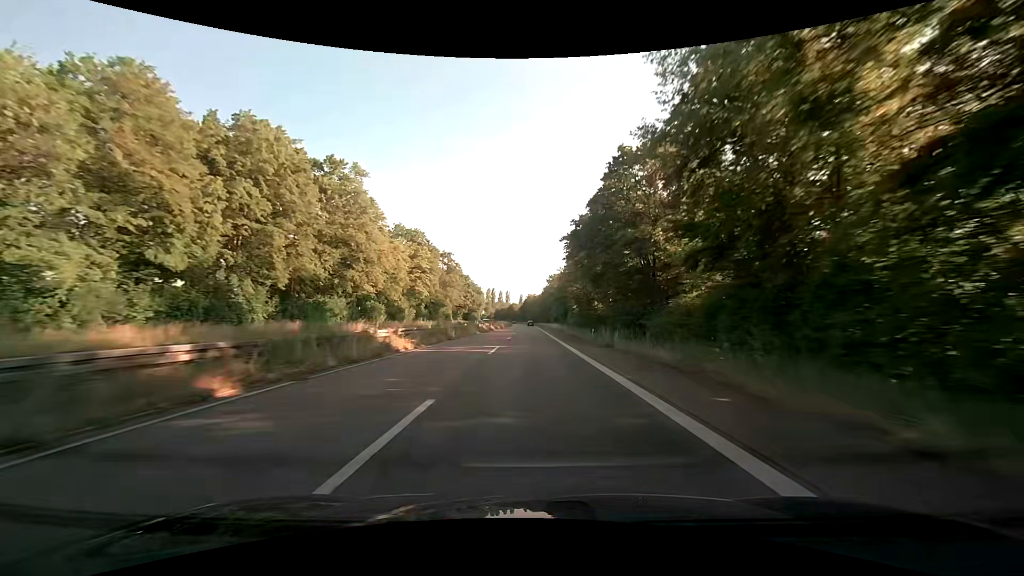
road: trunk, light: Day
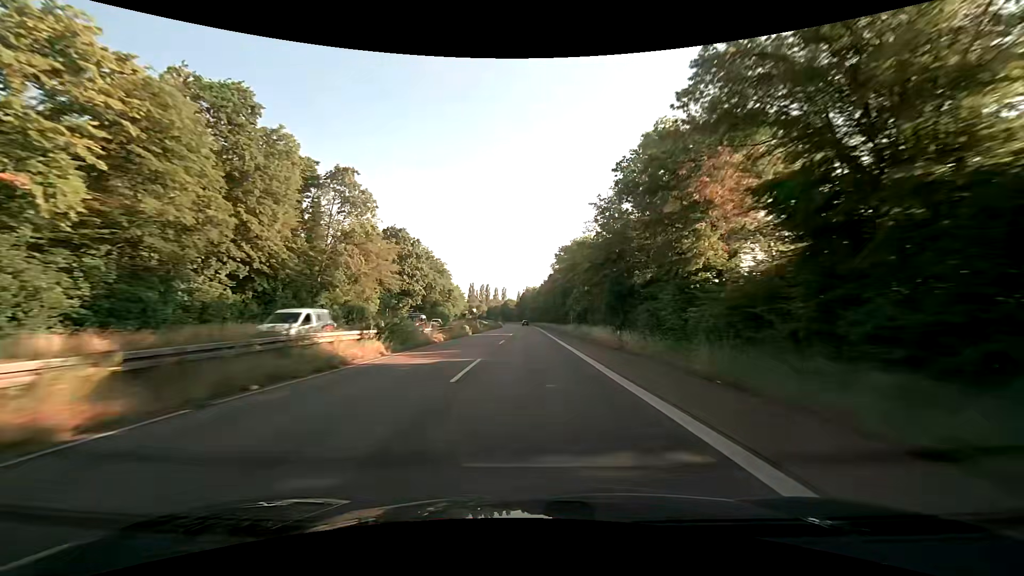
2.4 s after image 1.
(-0.2, +63.7) m; 0°
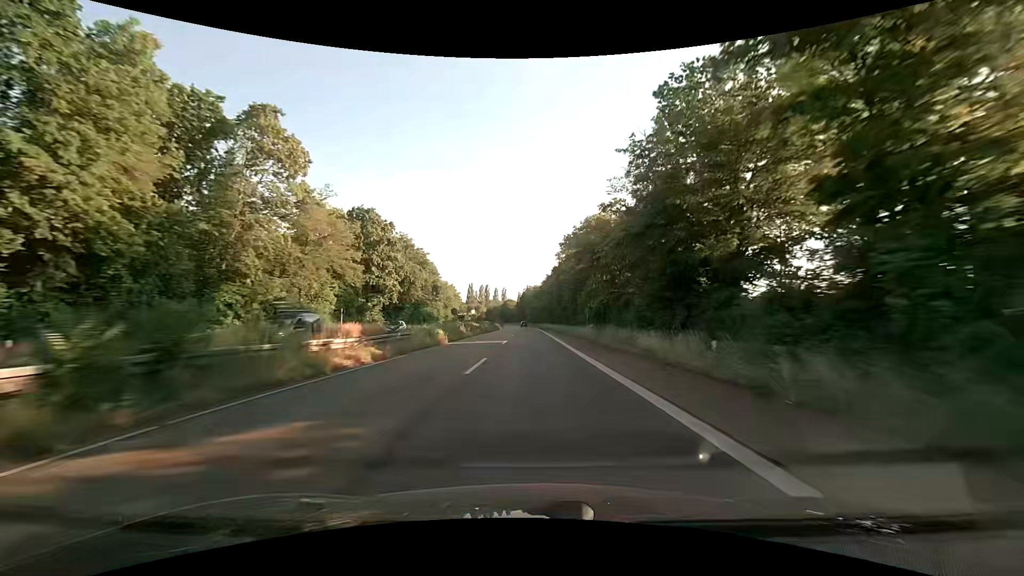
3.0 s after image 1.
(+0.1, +15.9) m; 0°
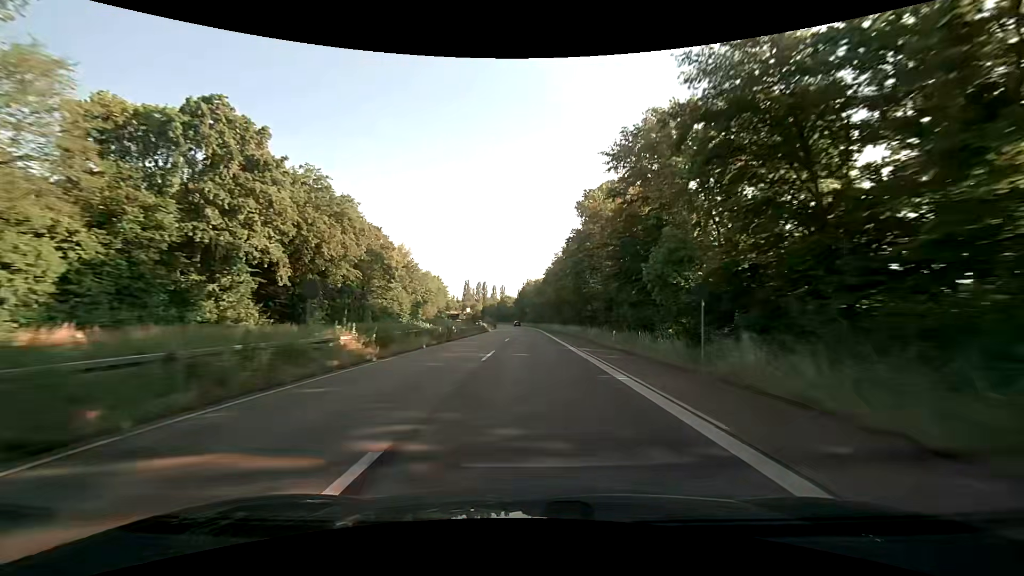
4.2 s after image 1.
(-0.2, +31.8) m; 0°
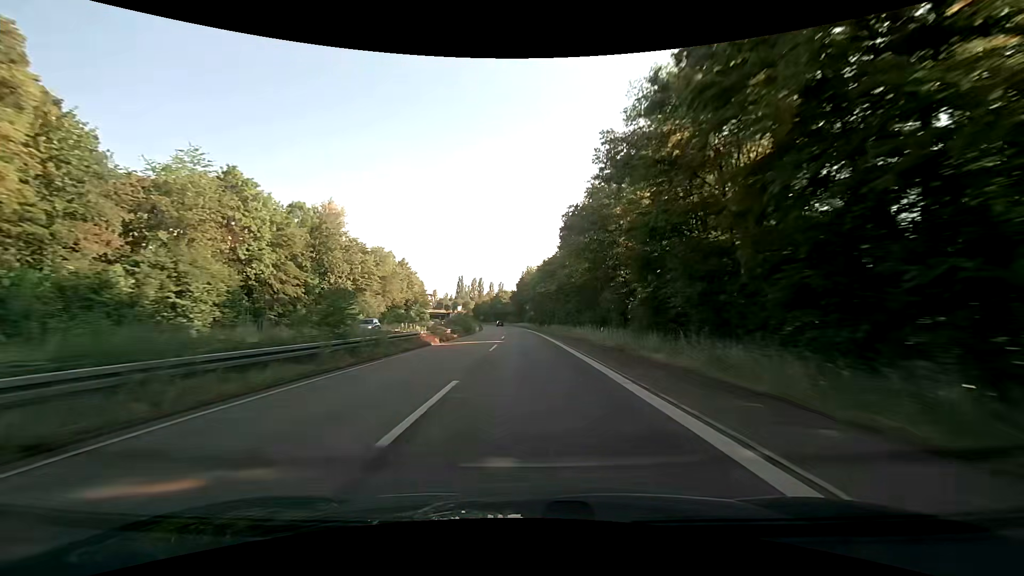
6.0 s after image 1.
(+0.1, +47.7) m; 0°
(0, +10) (0, +20) (0, +30) (-1, +40) (-1, +50) (-1, +60) (-2, +70) (-2, +80) (-3, +90) (-4, +100) m
